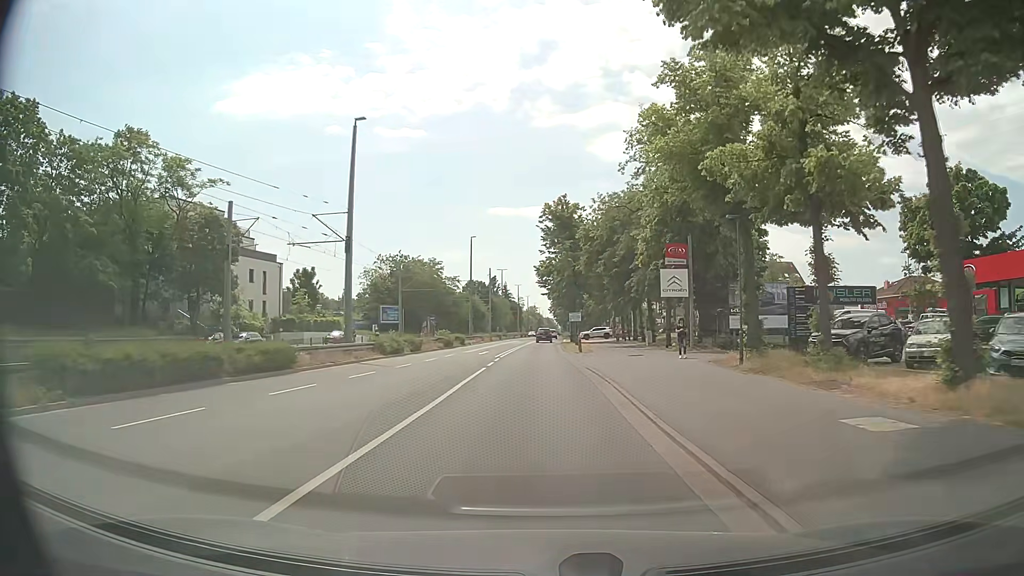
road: tertiary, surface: asphalt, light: Day
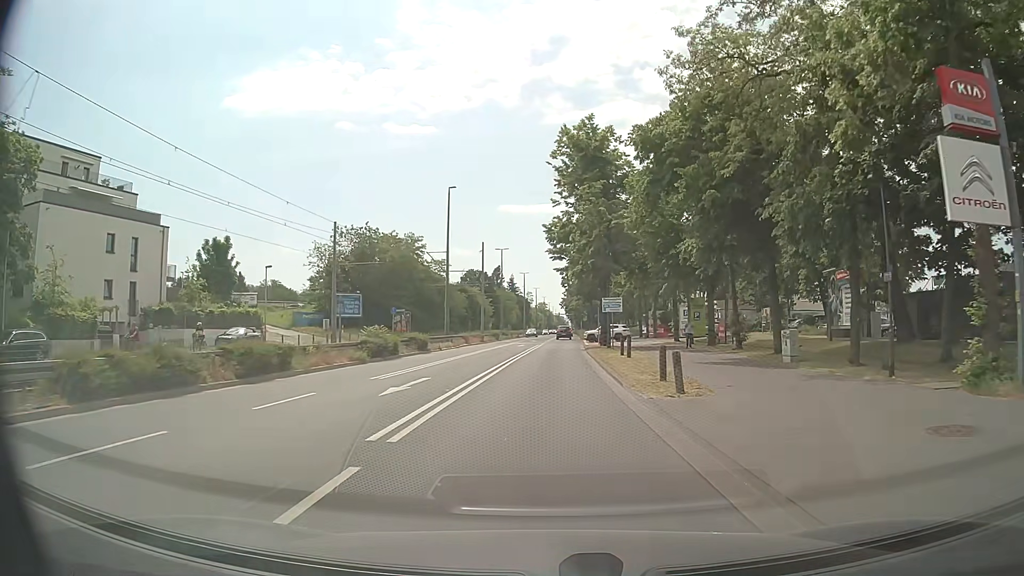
(-0.2, +26.9) m; -1°
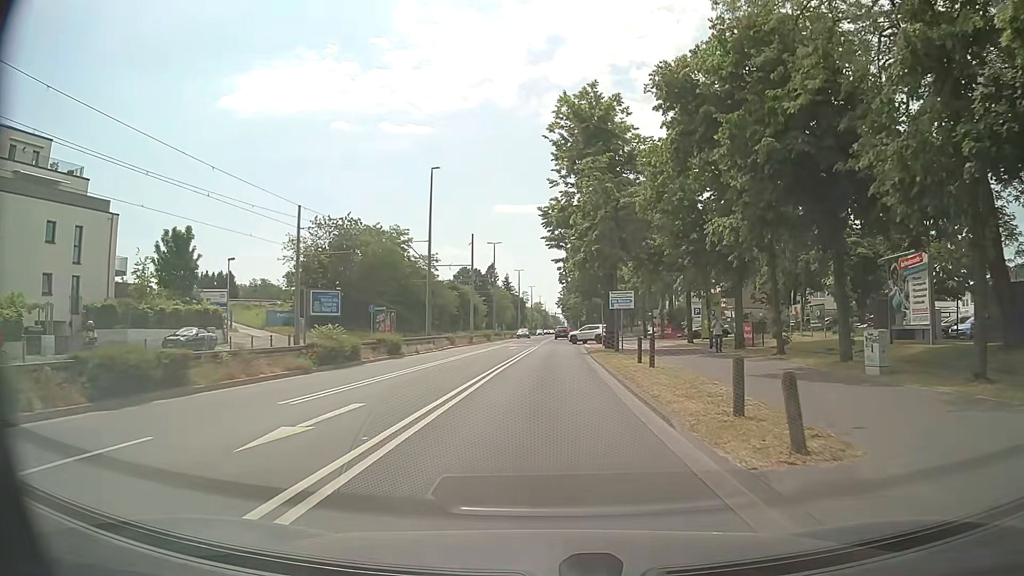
(+0.1, +6.6) m; +1°
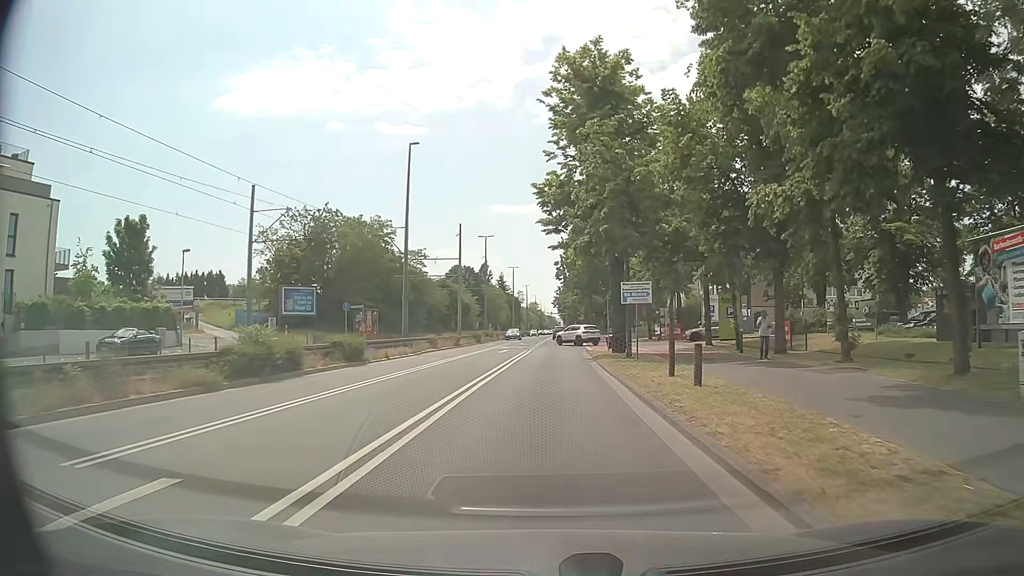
(0.0, +6.5) m; 0°
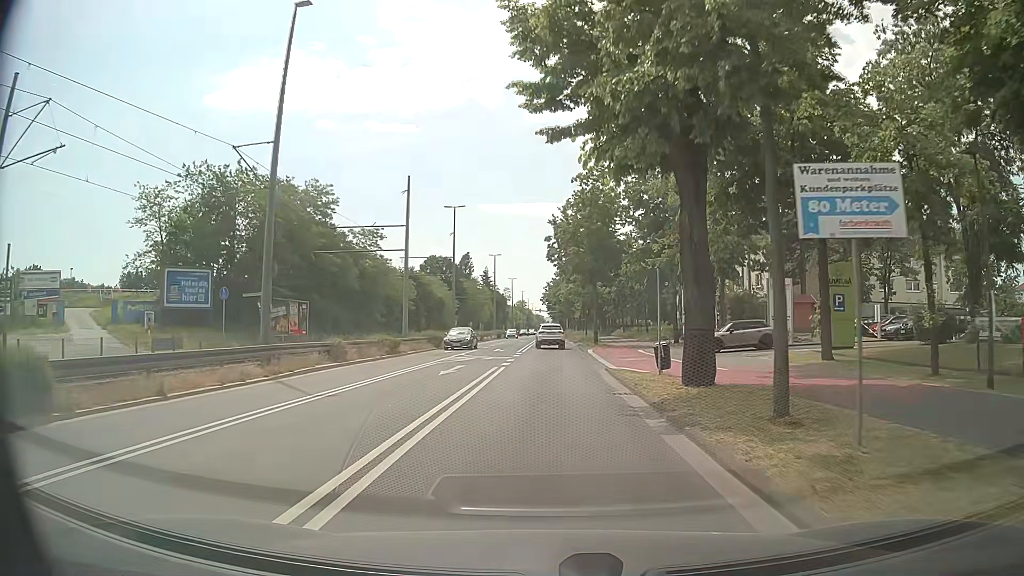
(+0.2, +19.0) m; +1°
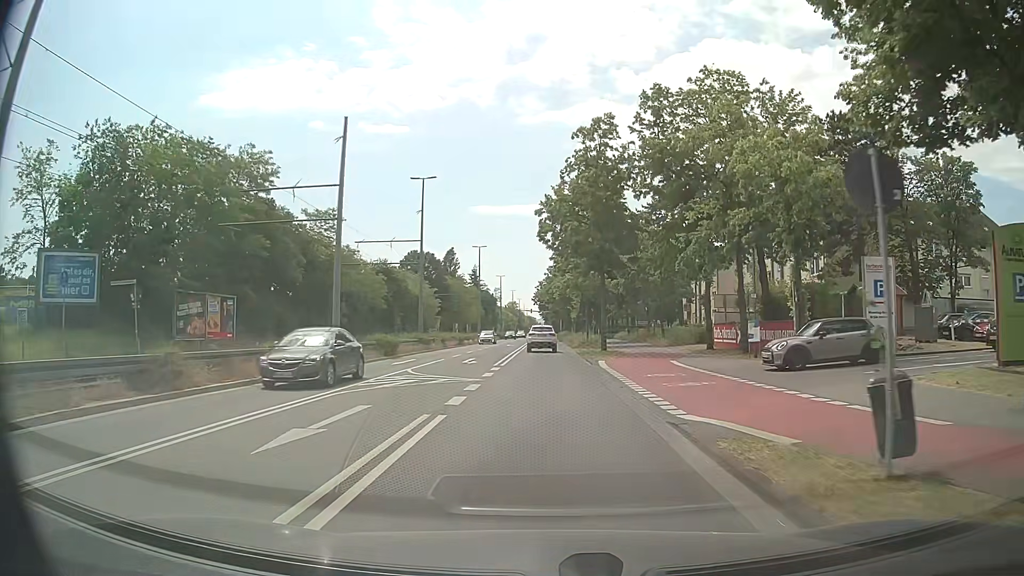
(+0.2, +12.4) m; +1°
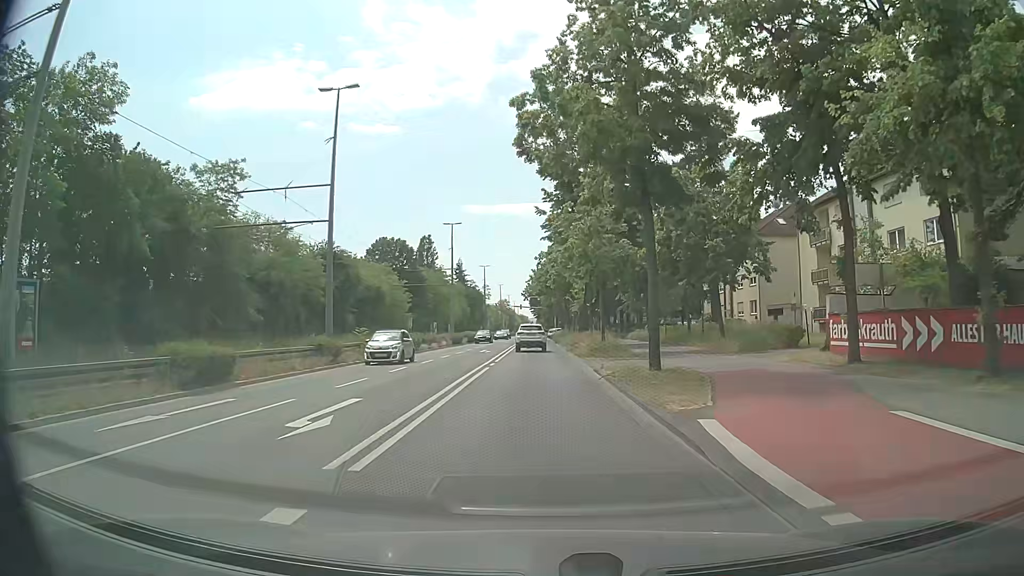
(+0.3, +19.2) m; +1°
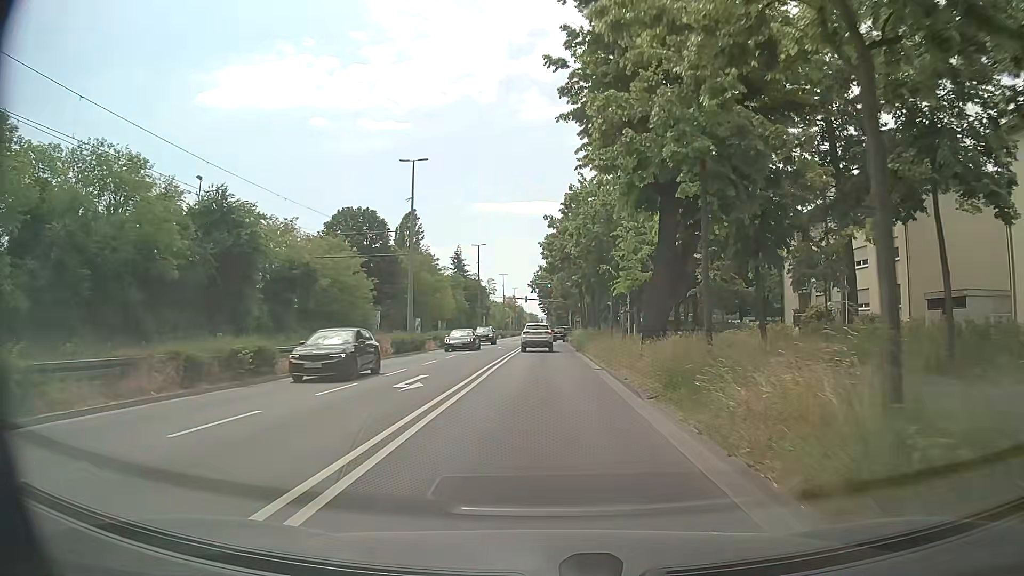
(-0.3, +26.4) m; -1°
(0, +10) (0, +20) (0, +30) (0, +40) (0, +50) (0, +60) (0, +70) (0, +80) (0, +90) (0, +100) m
